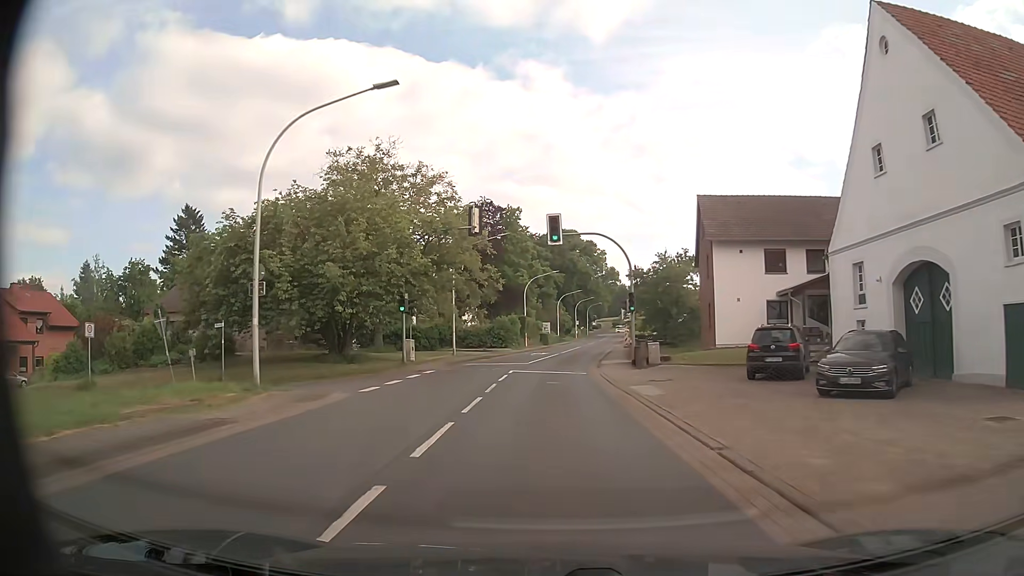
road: primary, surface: asphalt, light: Day
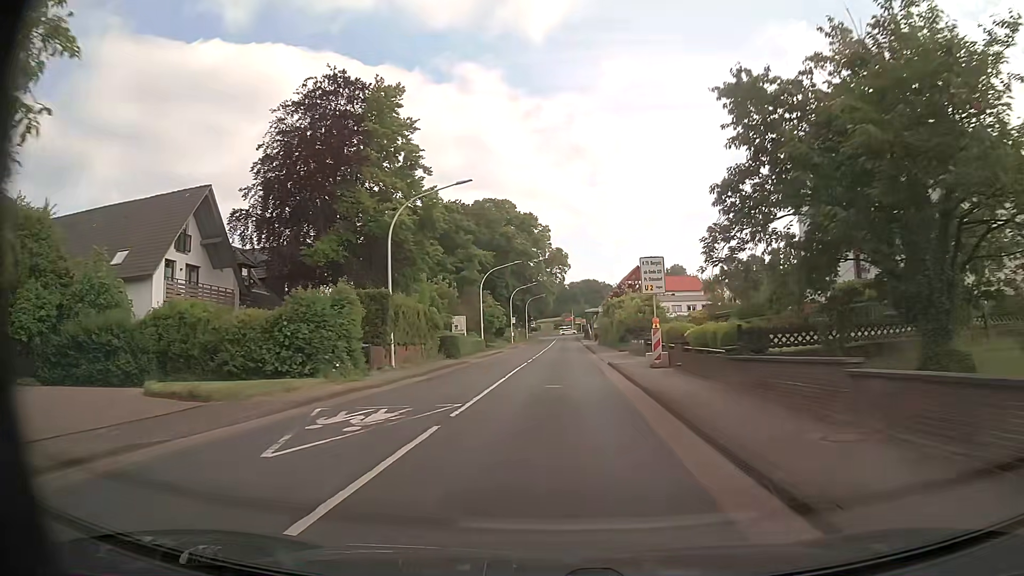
(+1.3, +40.5) m; +5°
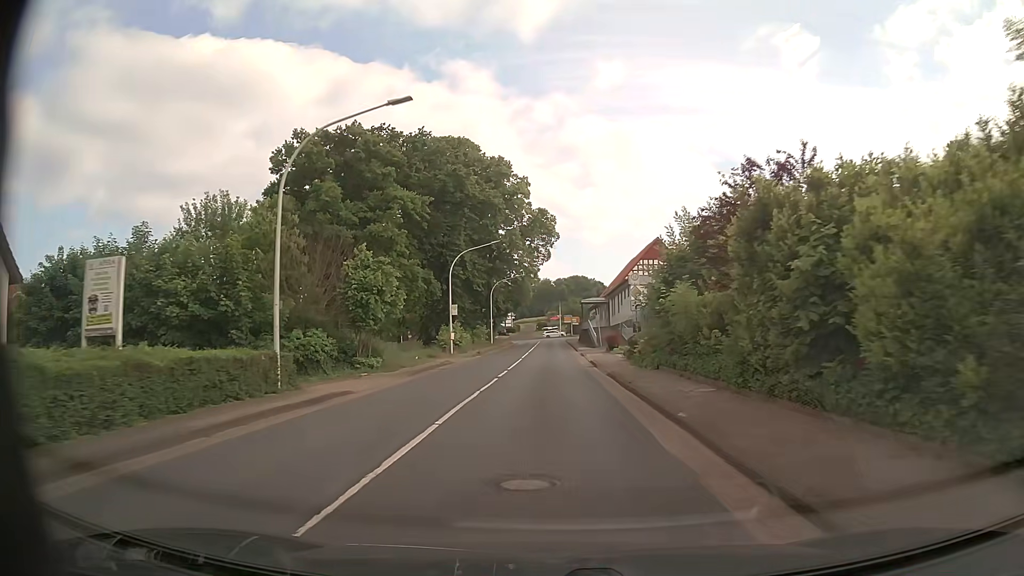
(+1.0, +40.2) m; +1°
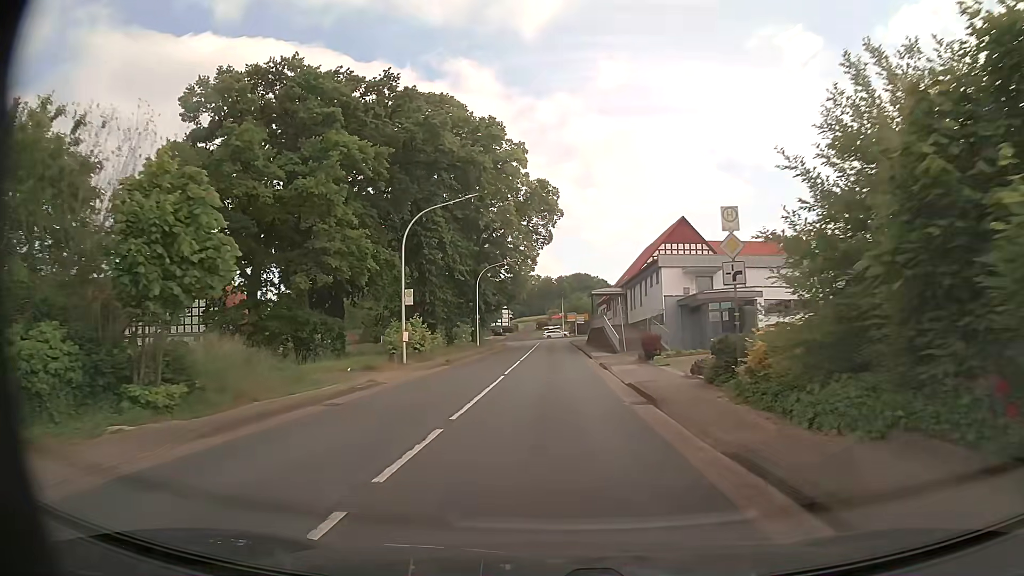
(0.0, +15.7) m; 0°
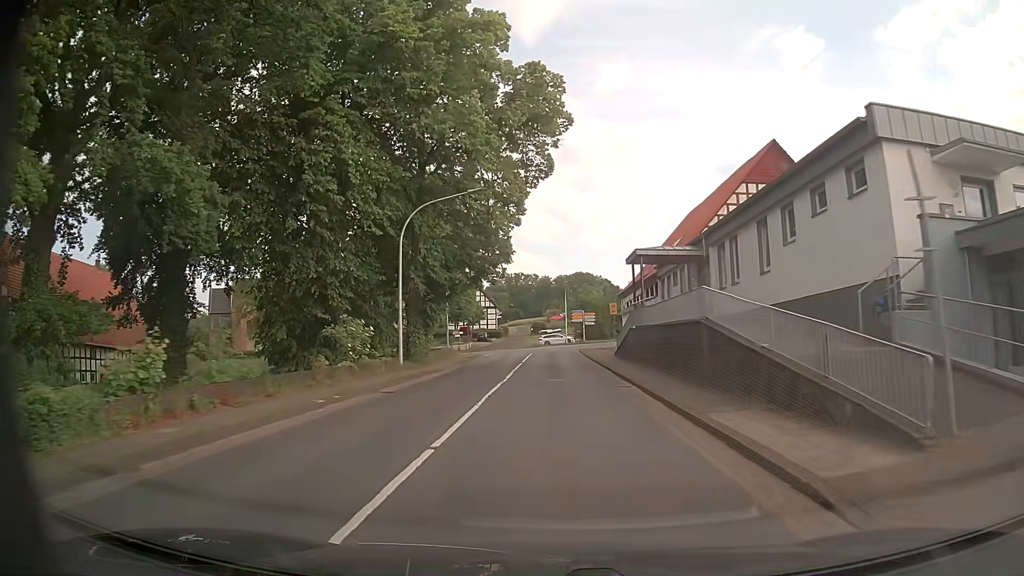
(+0.1, +30.4) m; 0°
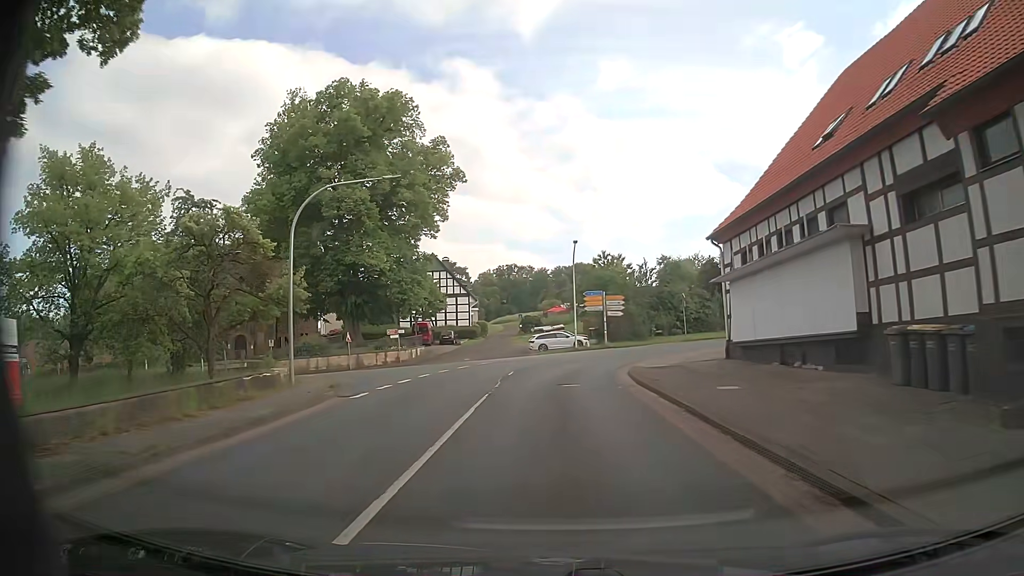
(0.0, +35.1) m; 0°
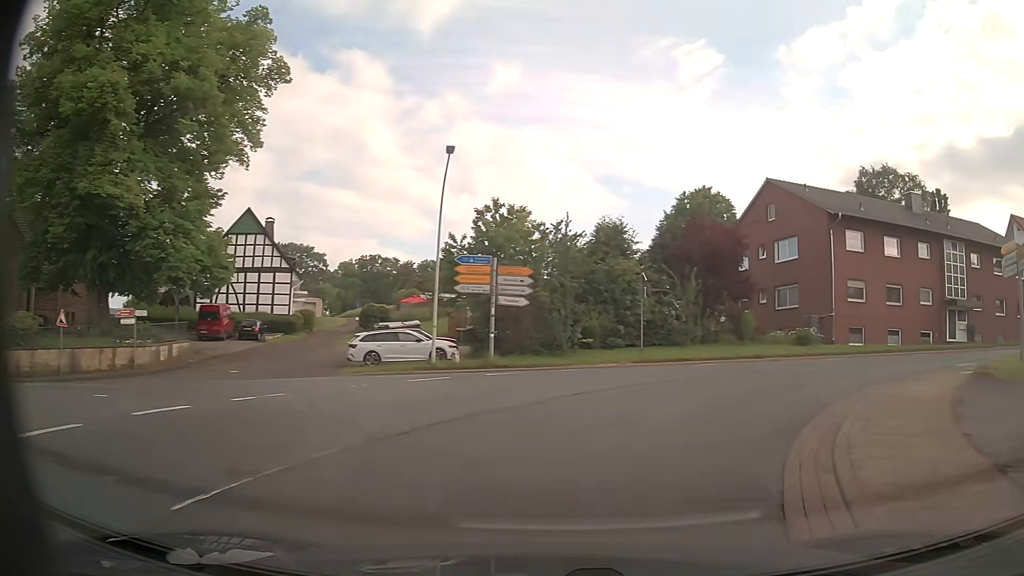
(+1.0, +24.1) m; +11°
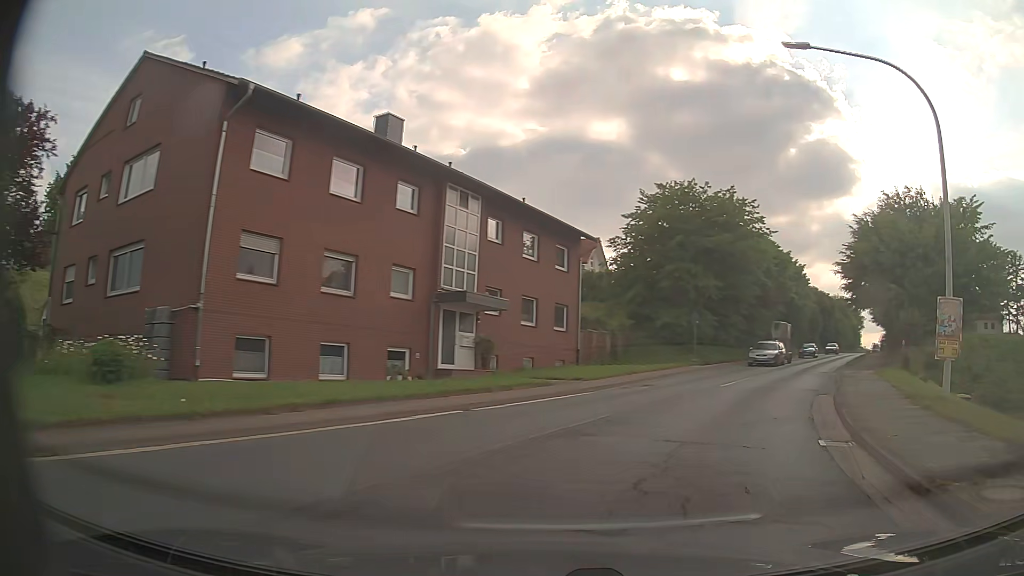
(+8.8, +19.5) m; +50°
(+2, +10) (+6, +19) (+10, +28) (+15, +37) (+19, +46) (+24, +54) (+29, +63) (+34, +72) (+39, +81) (+44, +89) m
